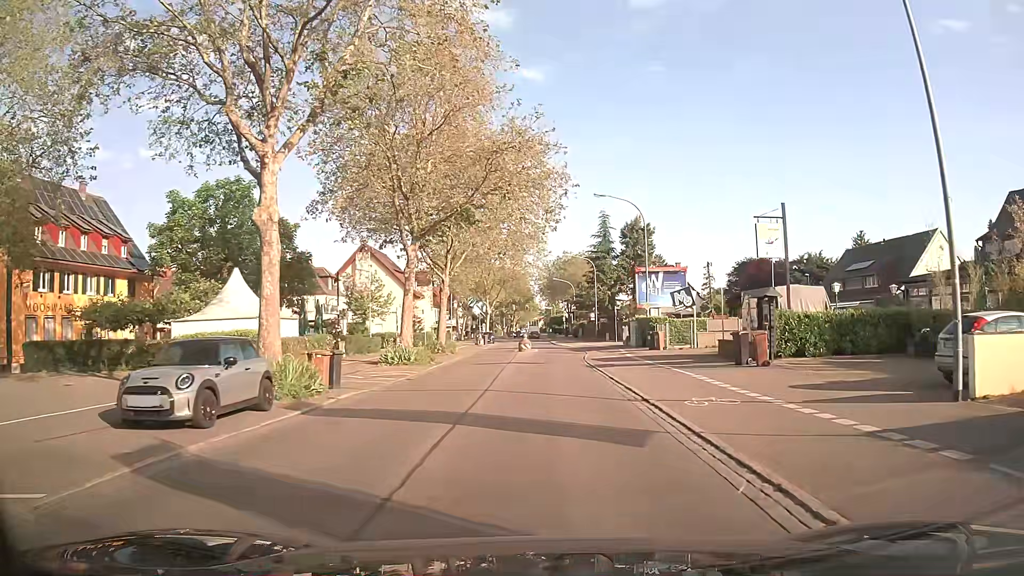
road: secondary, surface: asphalt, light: Day
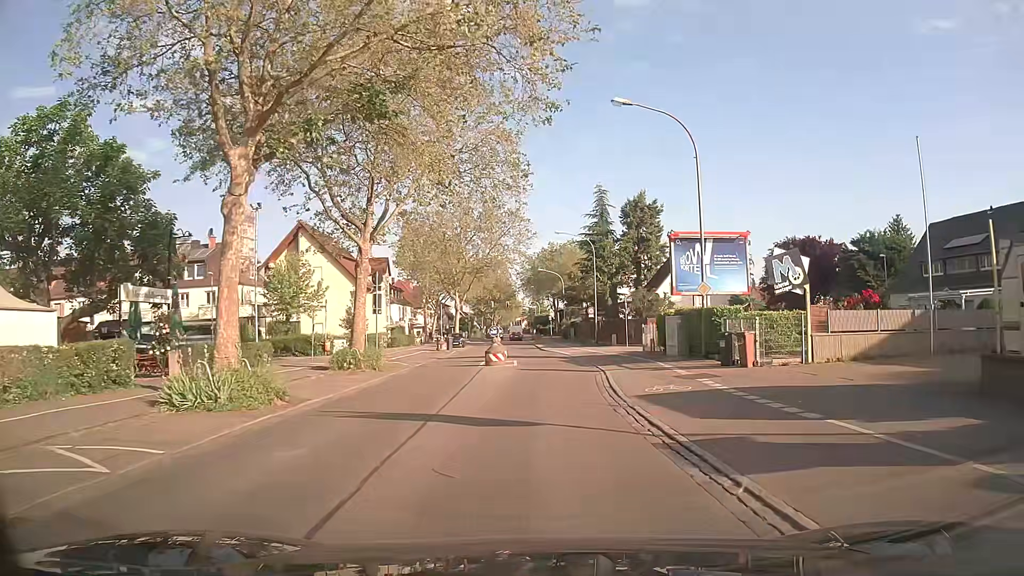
(+0.1, +18.1) m; +1°
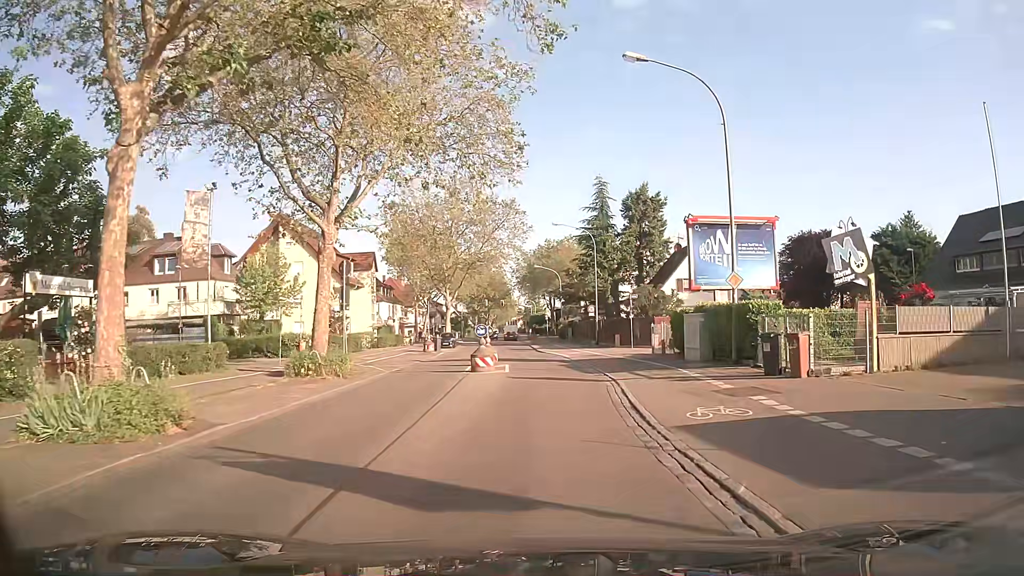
(+0.1, +4.5) m; +1°
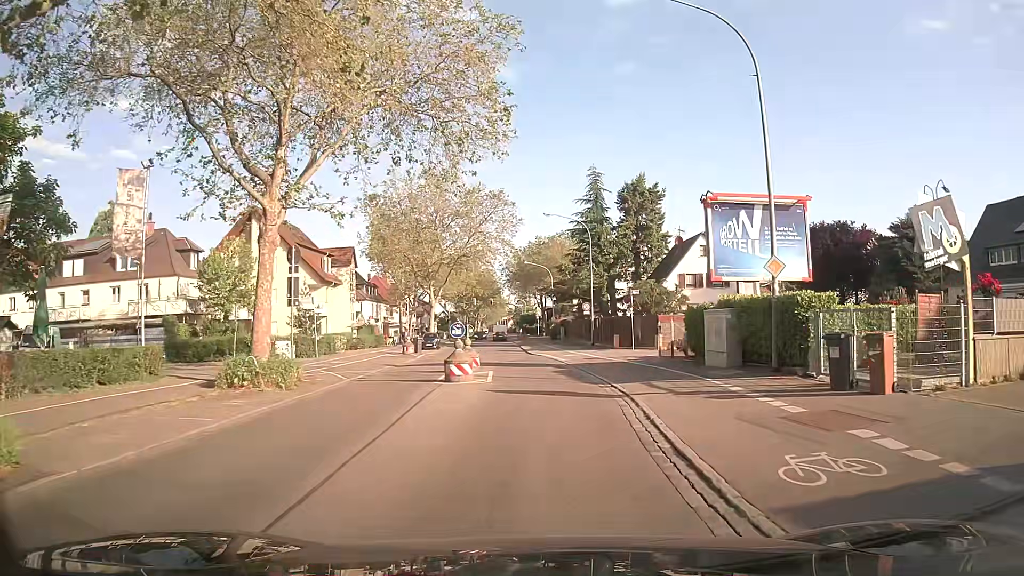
(0.0, +4.5) m; 0°
